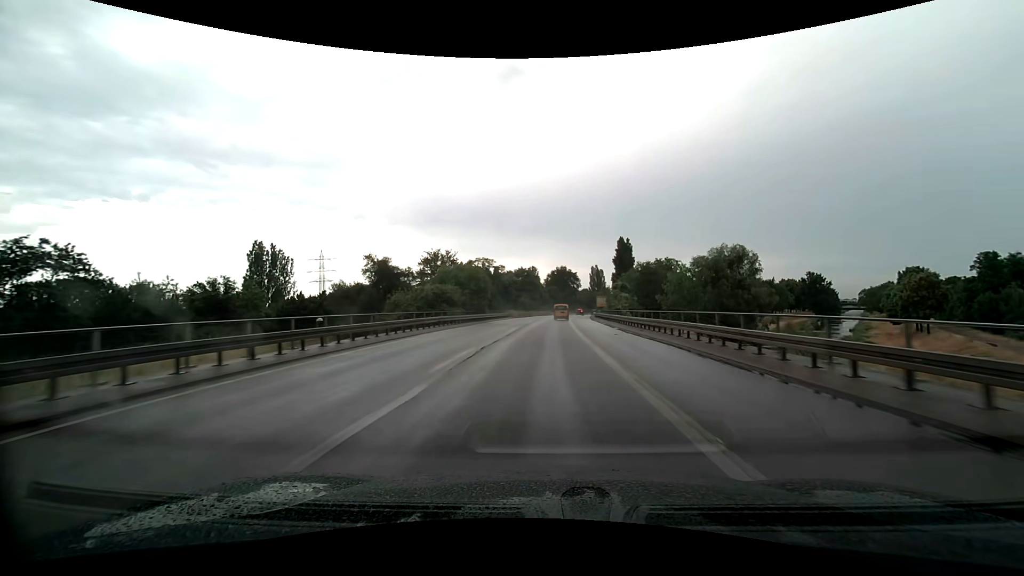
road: trunk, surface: asphalt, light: Day
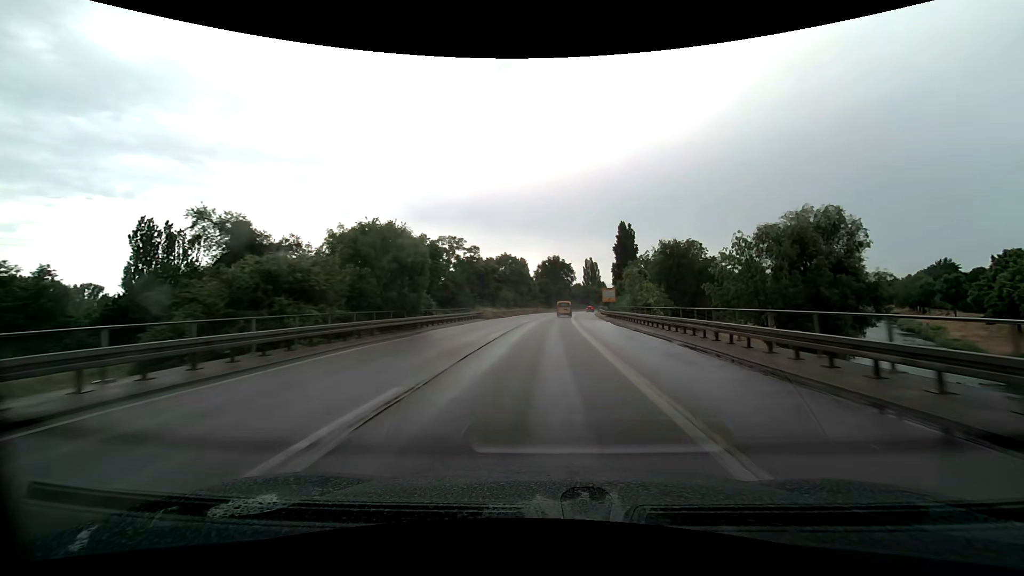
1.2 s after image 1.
(+0.4, +26.2) m; +1°
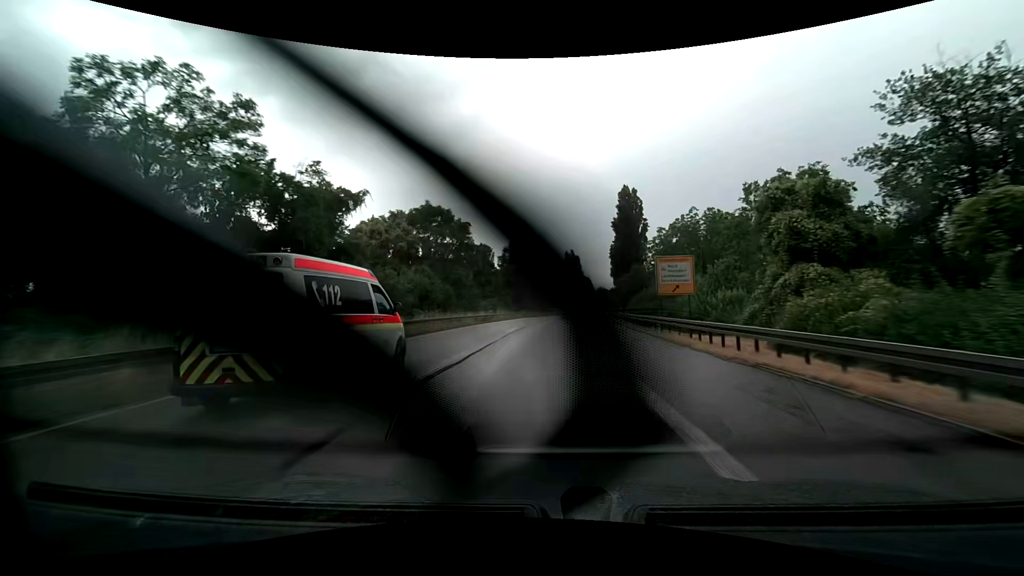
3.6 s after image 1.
(+1.1, +51.5) m; +2°
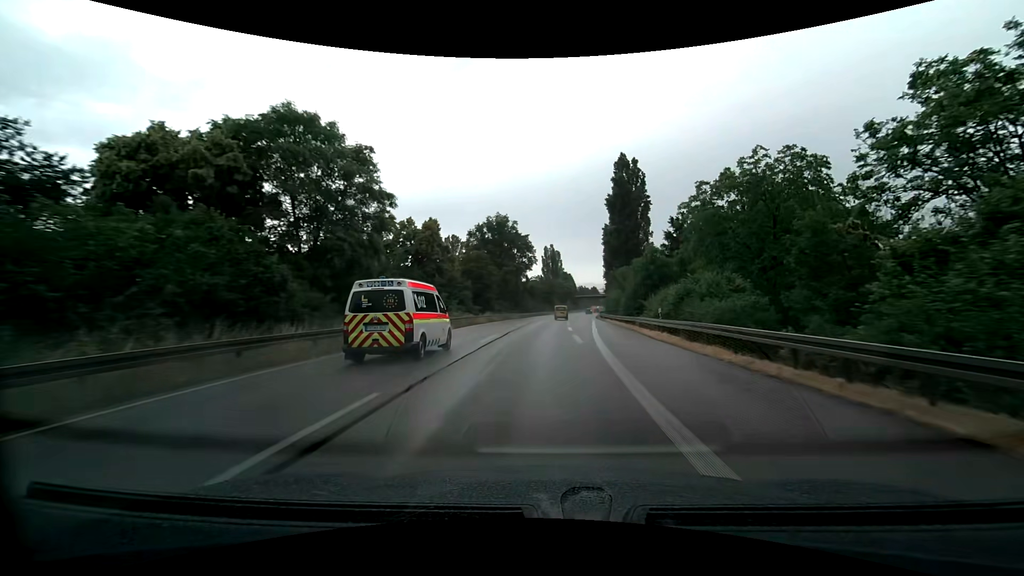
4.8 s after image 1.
(+0.6, +25.0) m; +2°
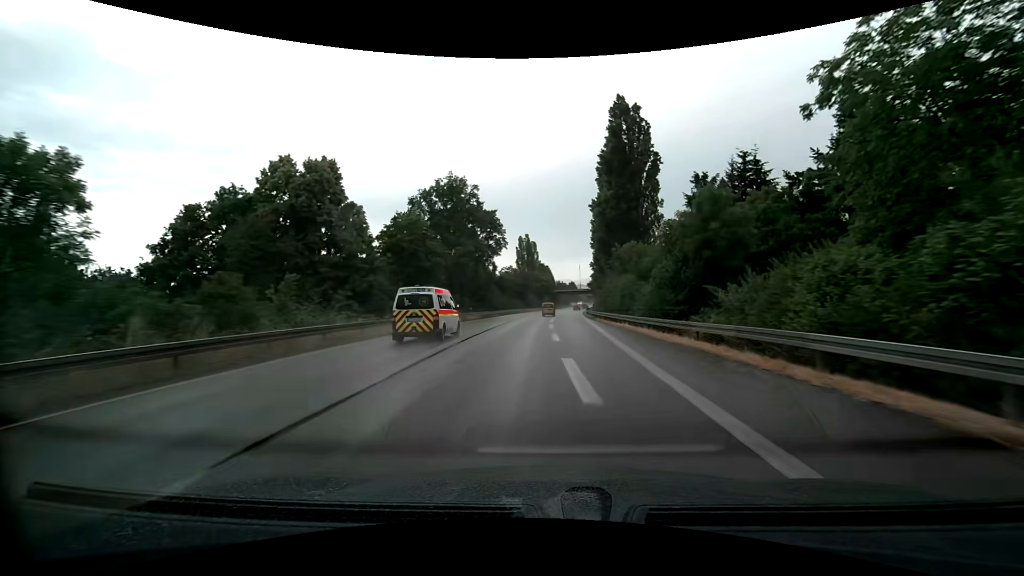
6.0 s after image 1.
(+0.5, +24.5) m; +2°
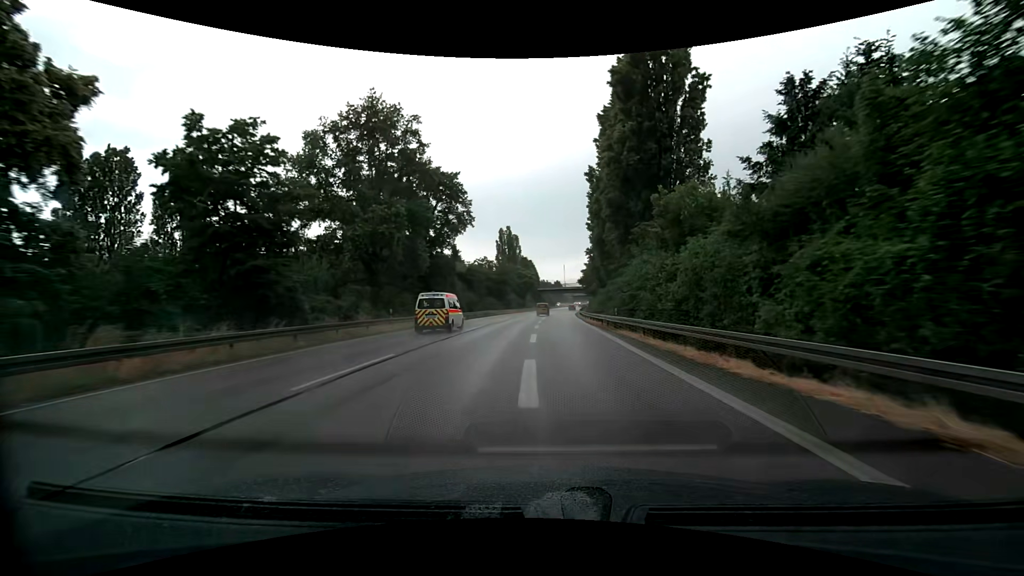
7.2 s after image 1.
(+0.5, +24.2) m; +2°
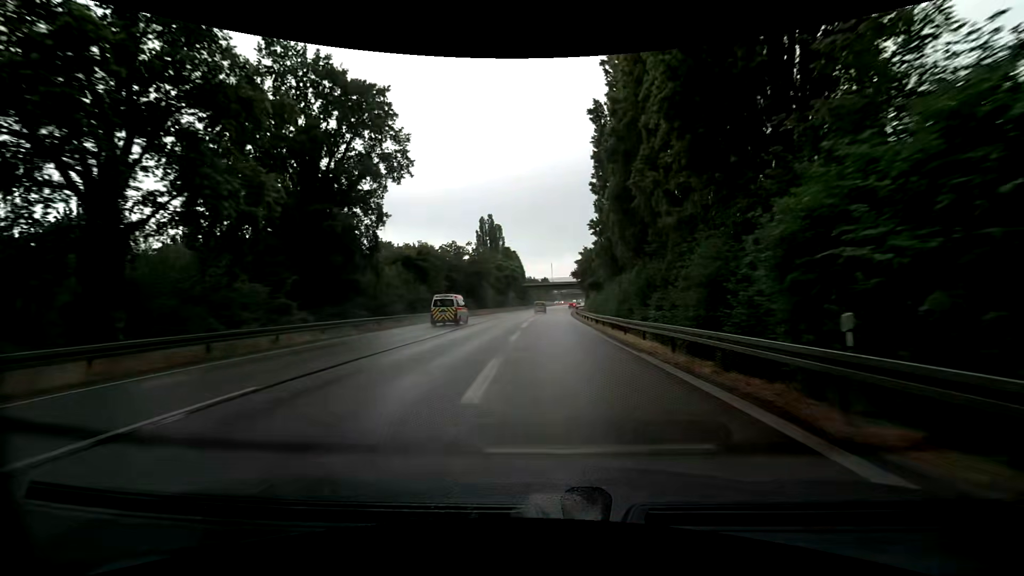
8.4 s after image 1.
(+0.4, +23.8) m; +2°
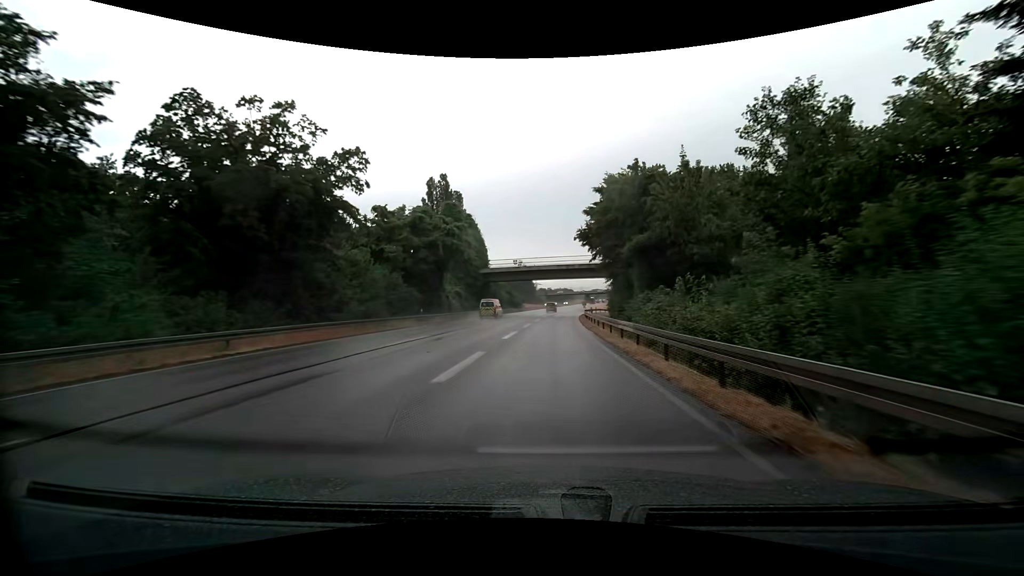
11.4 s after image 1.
(+0.6, +58.1) m; +2°
(0, +10) (0, +20) (0, +30) (+1, +40) (+1, +50) (+1, +60) (+2, +70) (+4, +80) (+5, +90) (+8, +99) m
